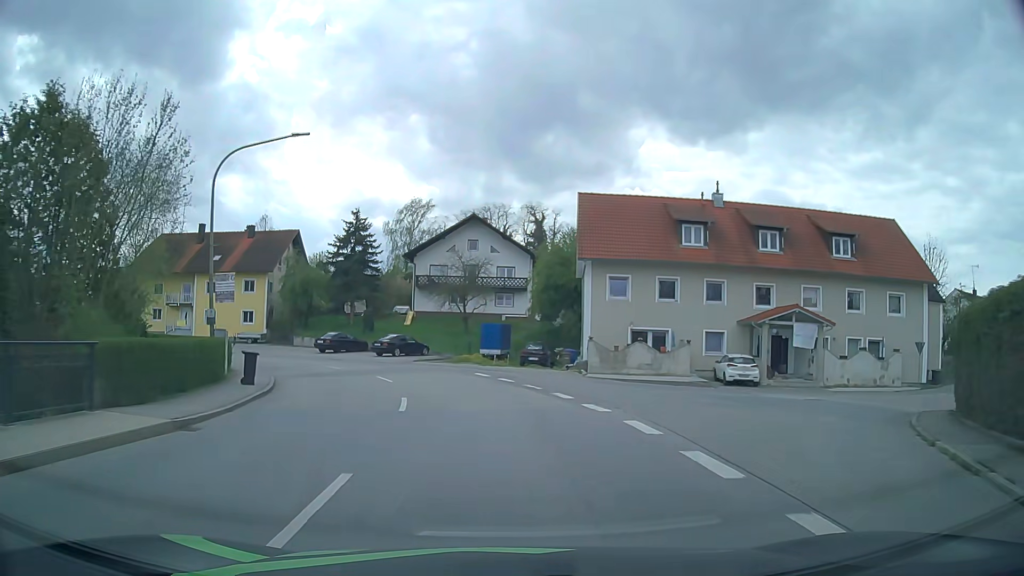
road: secondary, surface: asphalt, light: Day
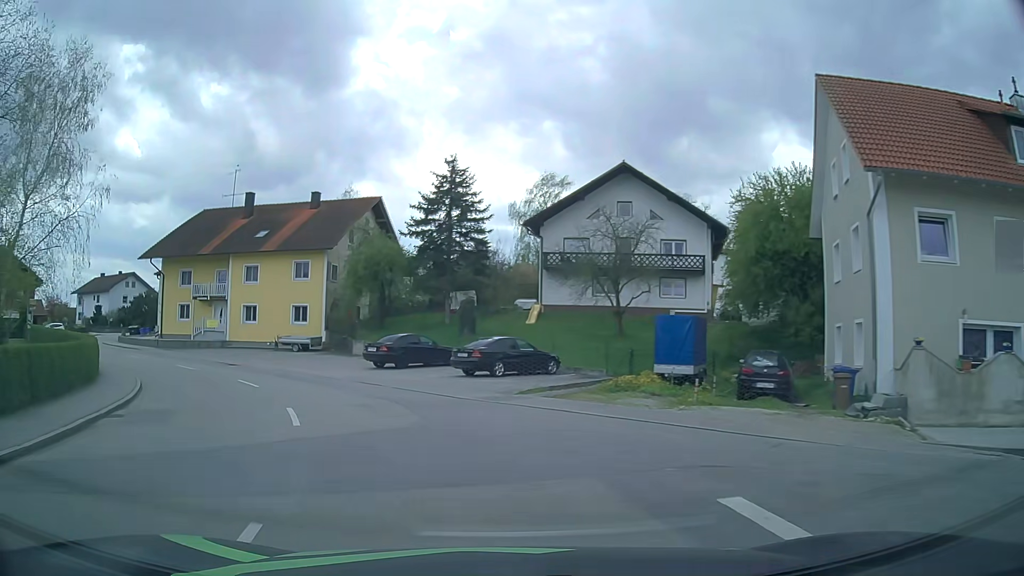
(-1.4, +19.9) m; -12°
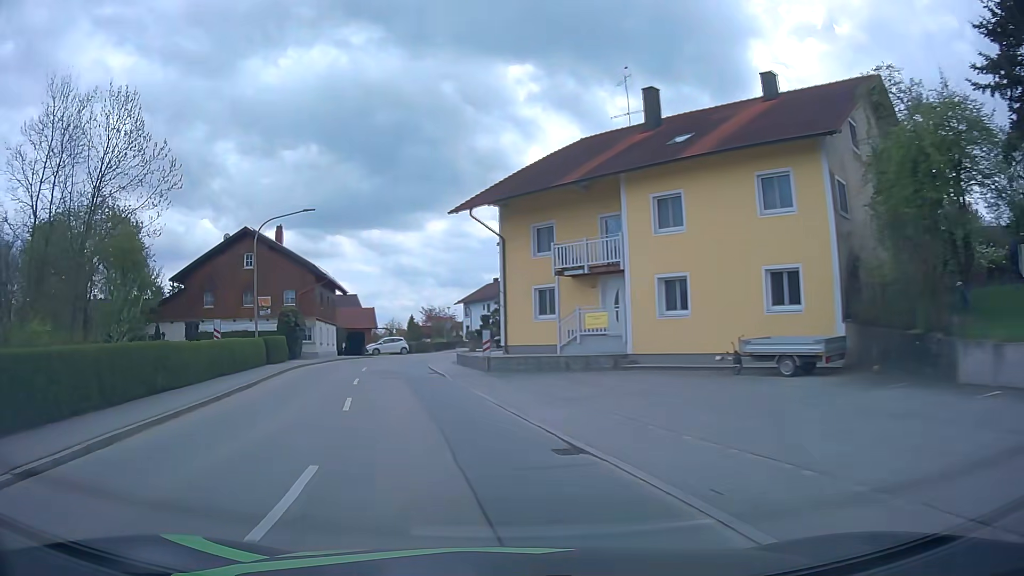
(-7.7, +23.7) m; -38°
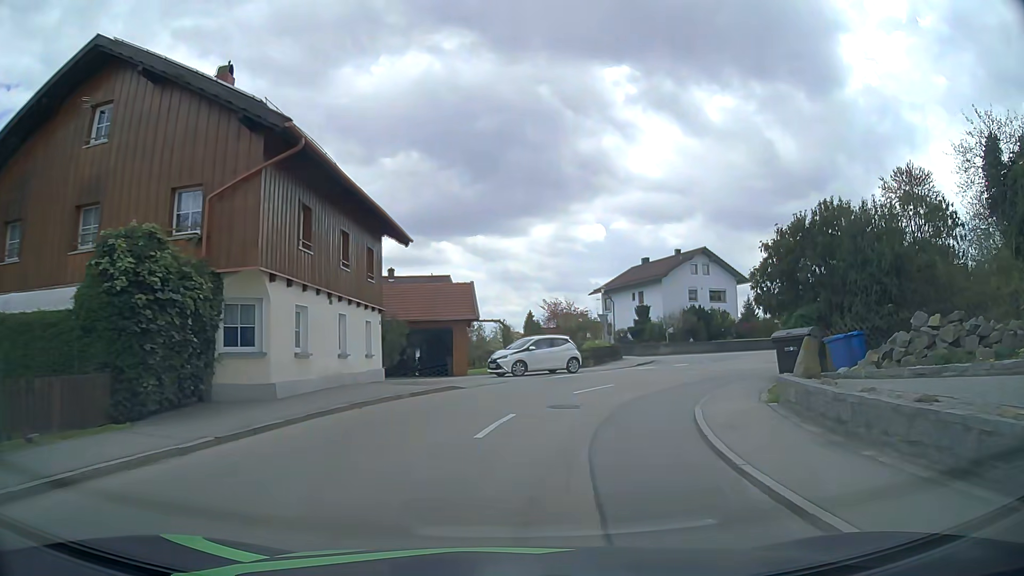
(-5.2, +29.9) m; -9°
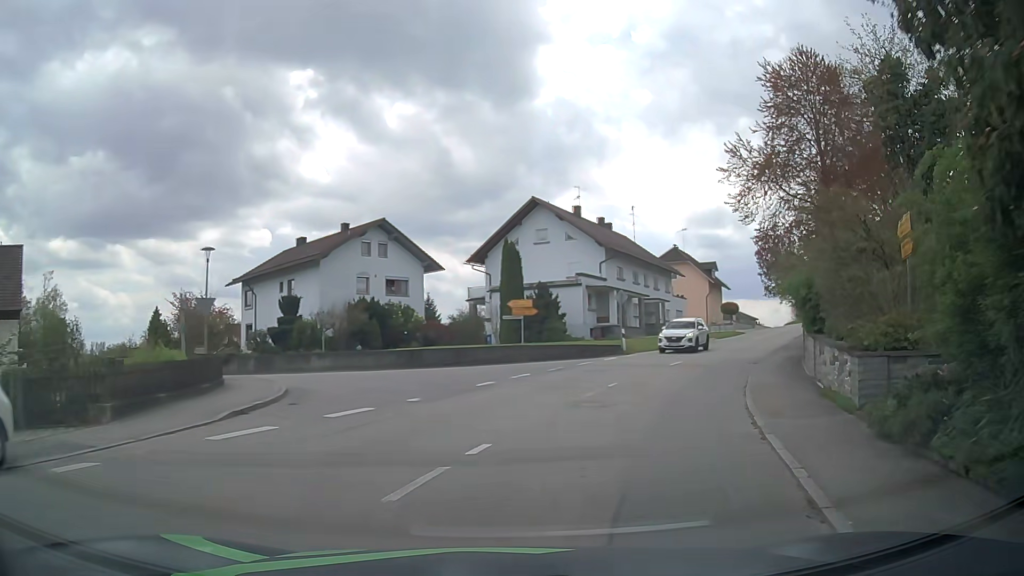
(+3.9, +19.3) m; +28°
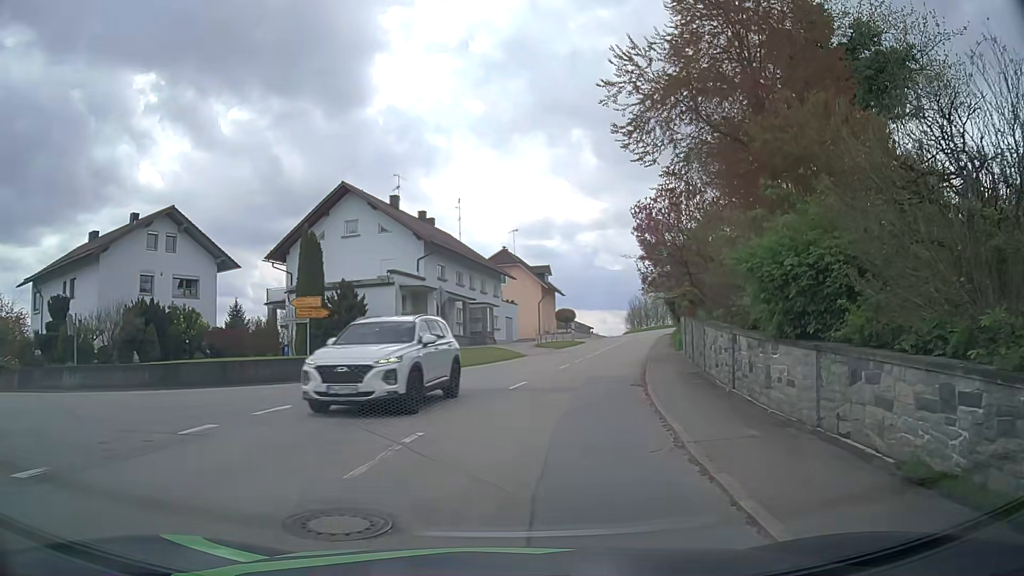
(+1.0, +7.5) m; +16°
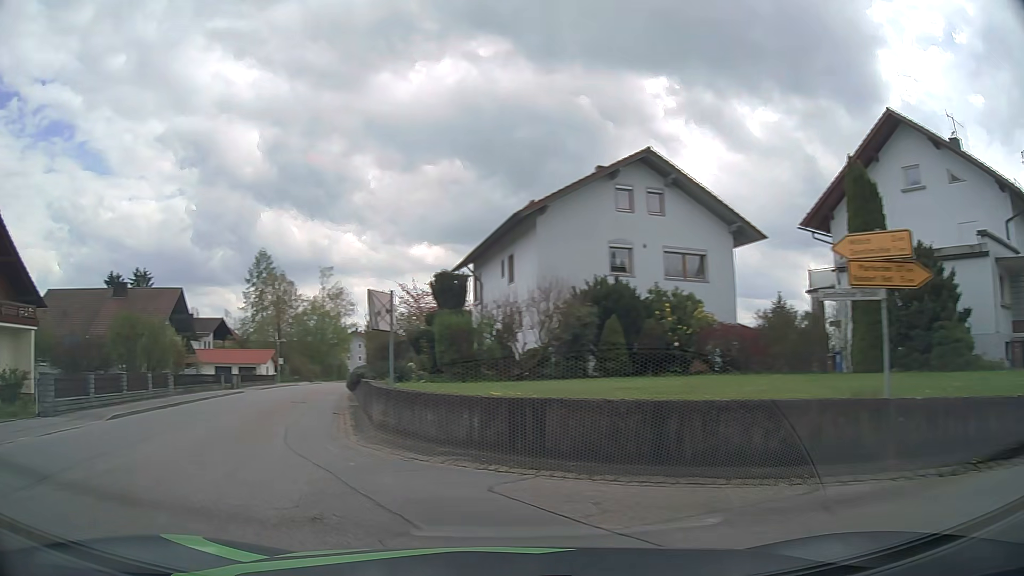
(-3.3, +14.7) m; -48°
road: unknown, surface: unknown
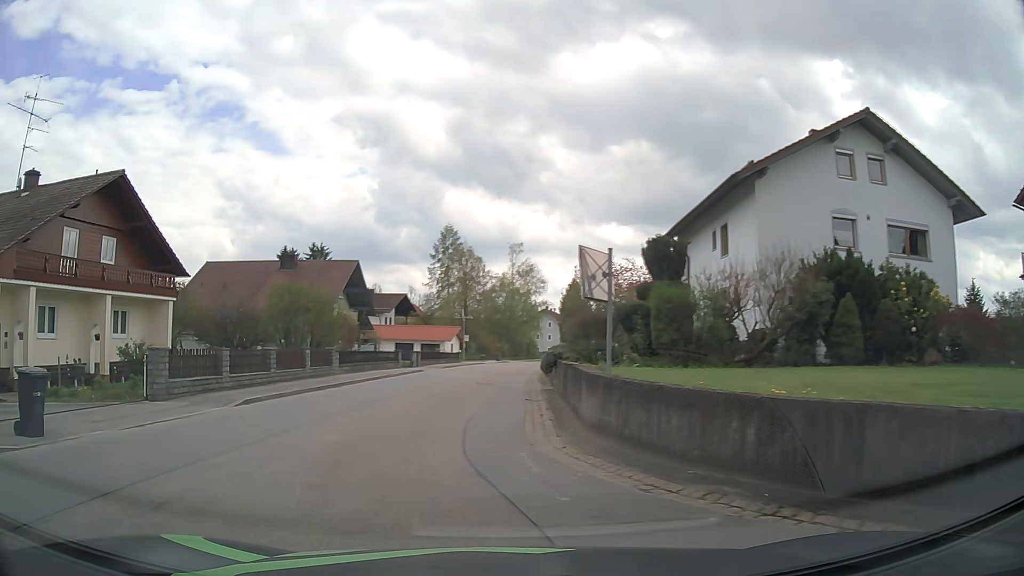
(-0.6, +3.5) m; -16°
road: tertiary
(-1, +10) (-2, +20) (-2, +30) (-1, +40) (-1, +50) (0, +60) (+1, +70) (+2, +80) (+4, +90) (+6, +99) m
